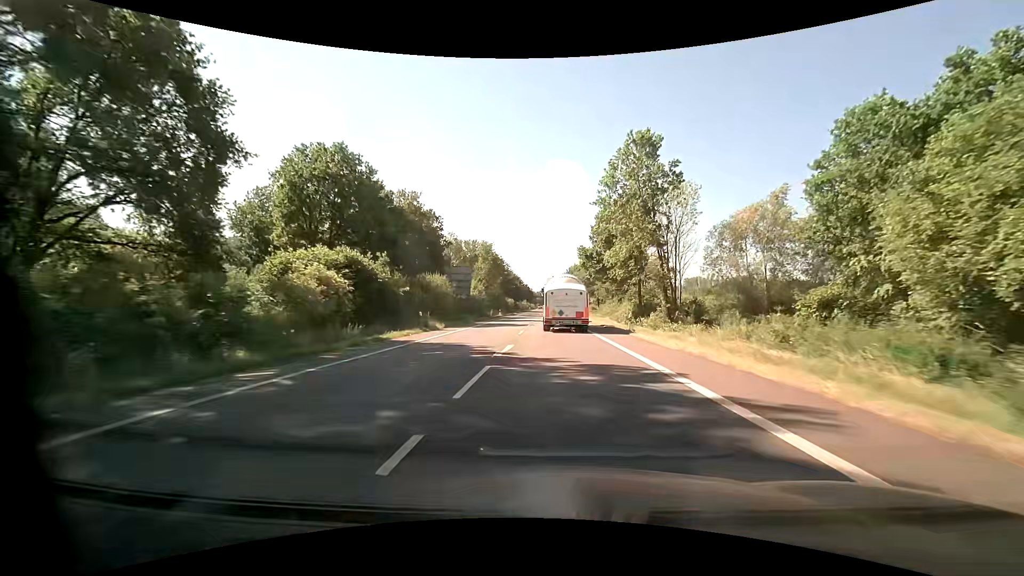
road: primary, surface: asphalt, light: Day
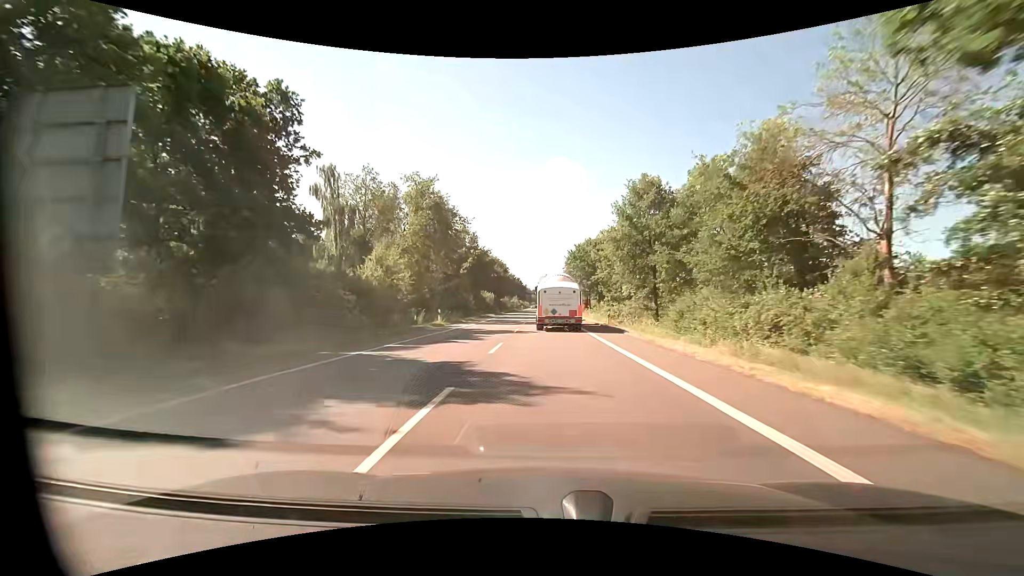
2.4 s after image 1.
(+0.1, +43.6) m; +1°
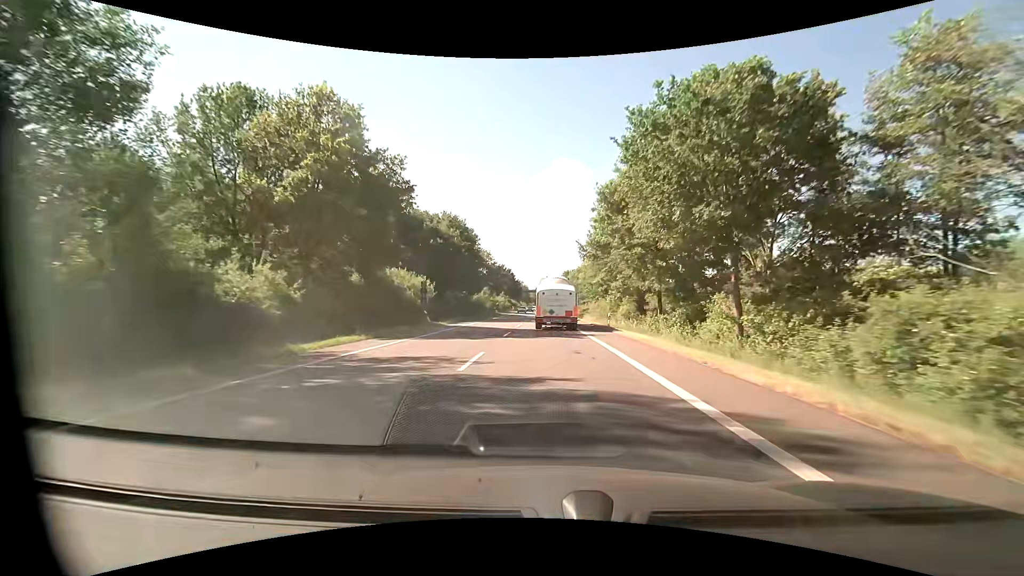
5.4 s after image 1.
(-0.3, +52.1) m; 0°
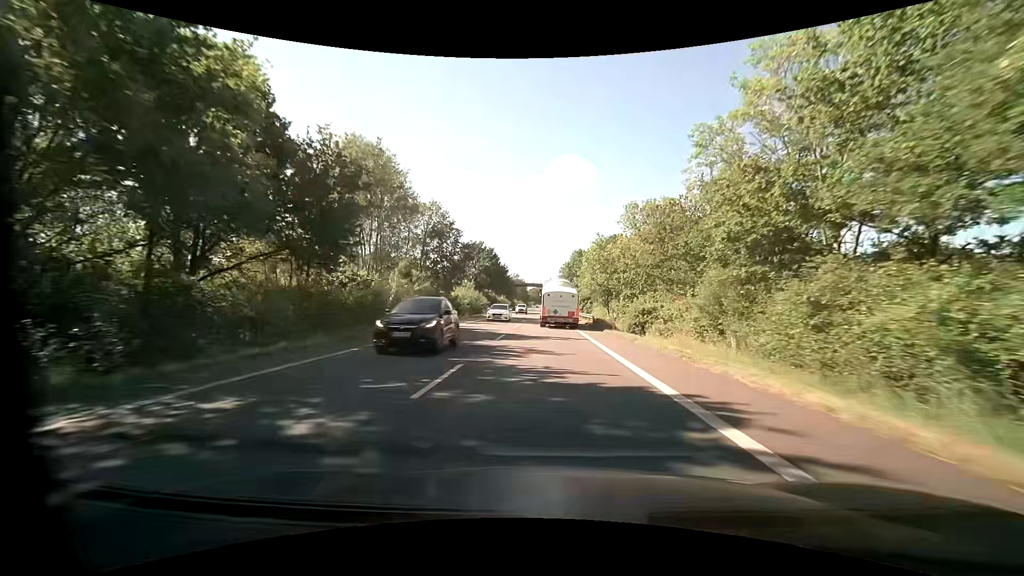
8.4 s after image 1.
(0.0, +51.6) m; 0°
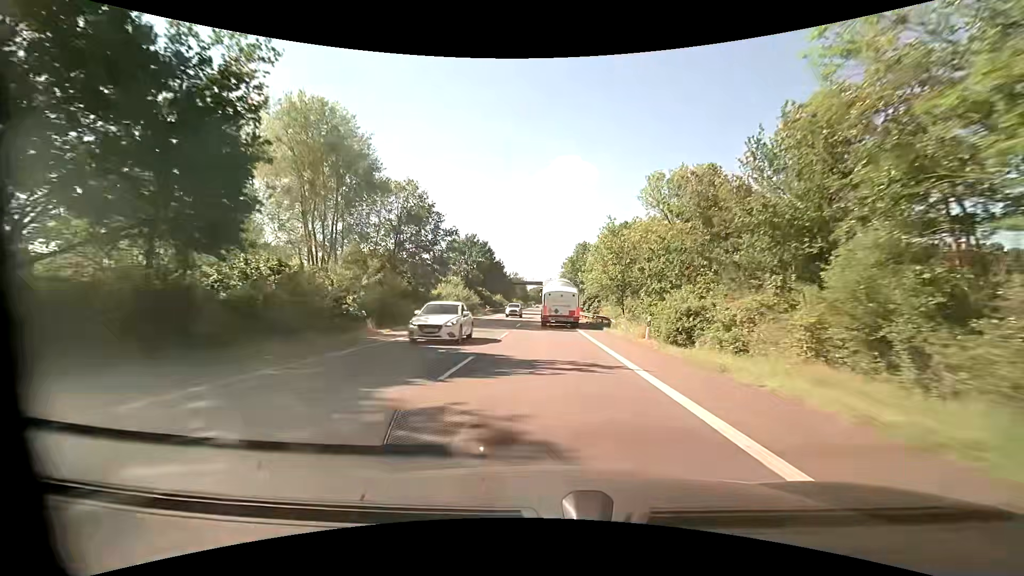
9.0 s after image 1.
(0.0, +10.4) m; 0°
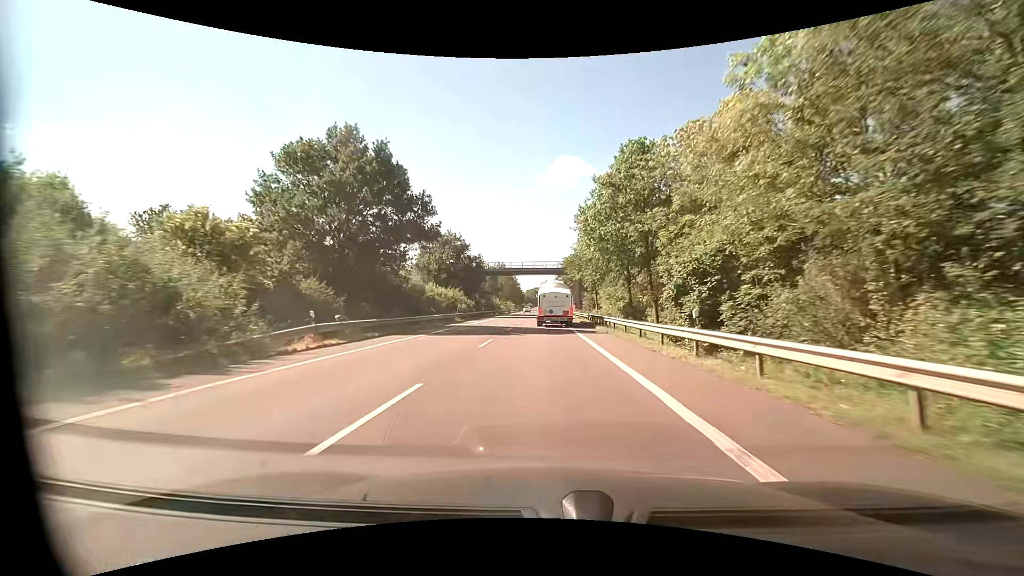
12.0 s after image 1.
(+0.1, +53.0) m; 0°
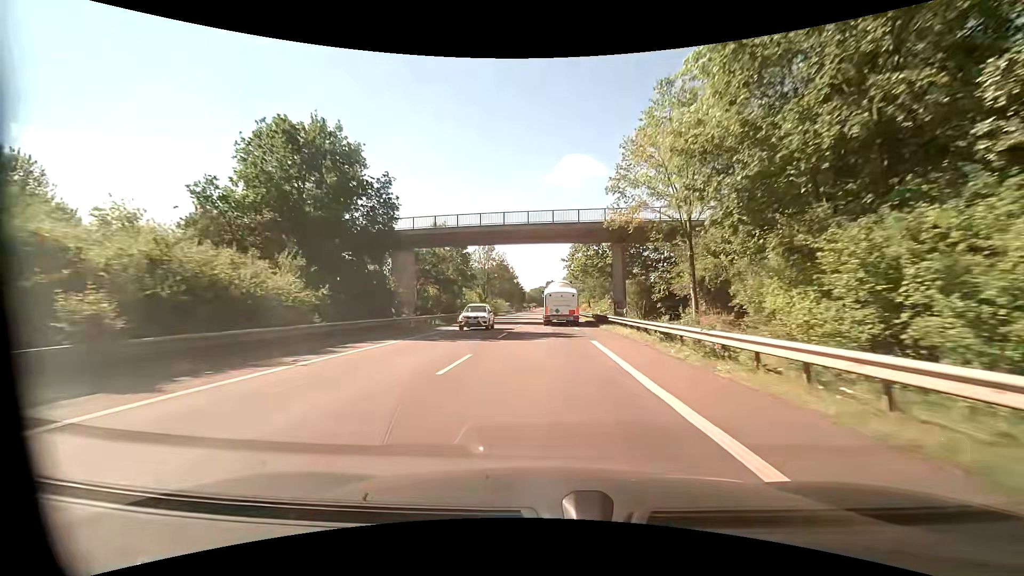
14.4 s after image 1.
(-0.3, +43.3) m; -2°
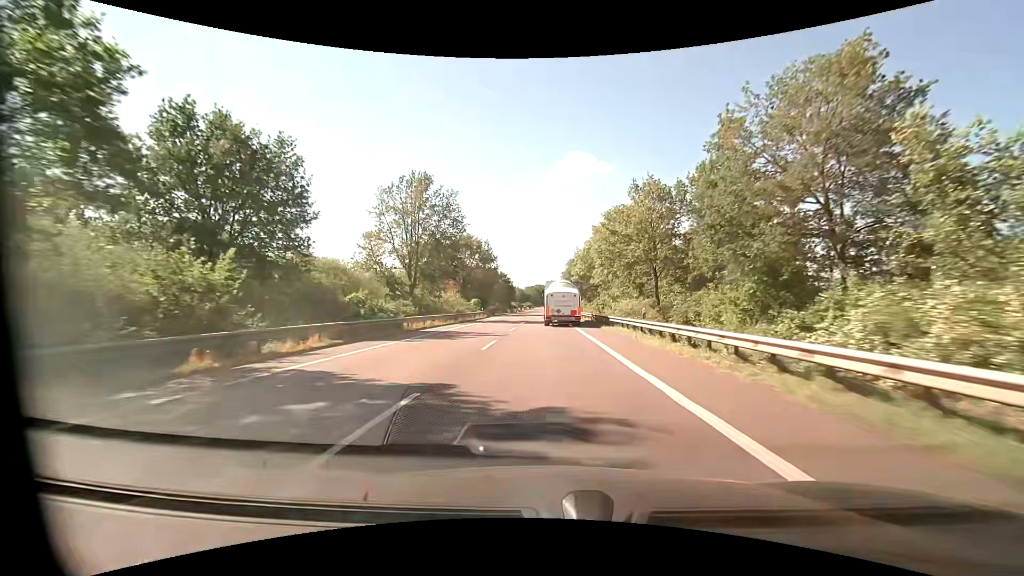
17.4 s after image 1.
(+0.8, +54.8) m; 0°
(0, +10) (0, +20) (0, +30) (0, +40) (+1, +50) (+1, +60) (+1, +70) (+1, +80) (+1, +90) (+1, +100) m
